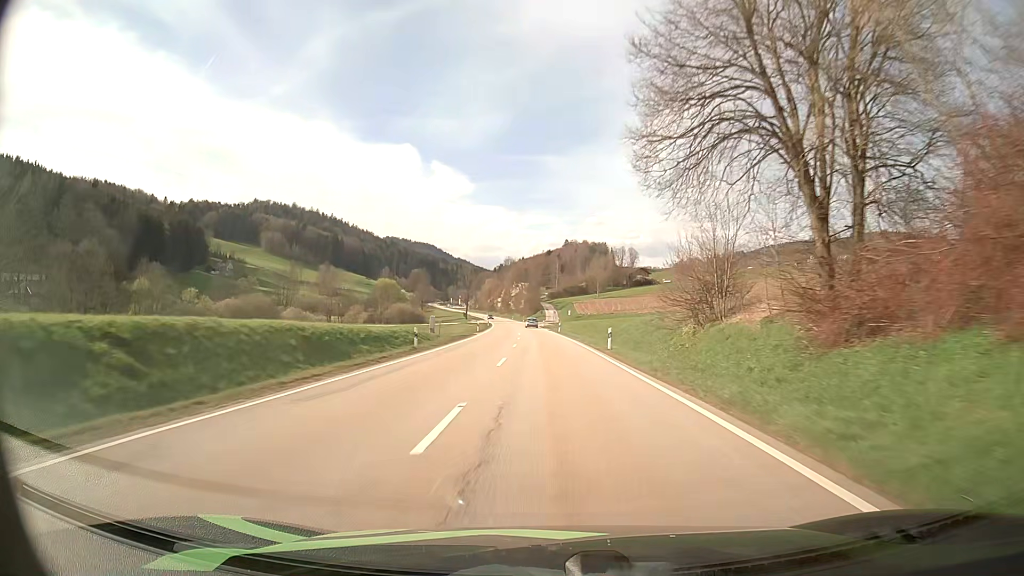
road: secondary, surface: asphalt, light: Day
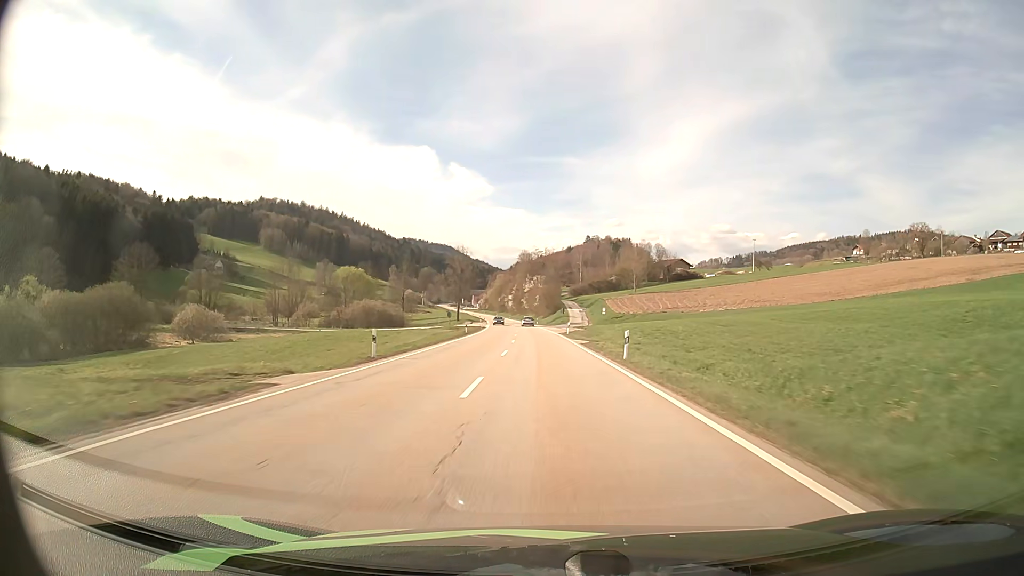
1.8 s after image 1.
(-0.6, +49.3) m; -1°
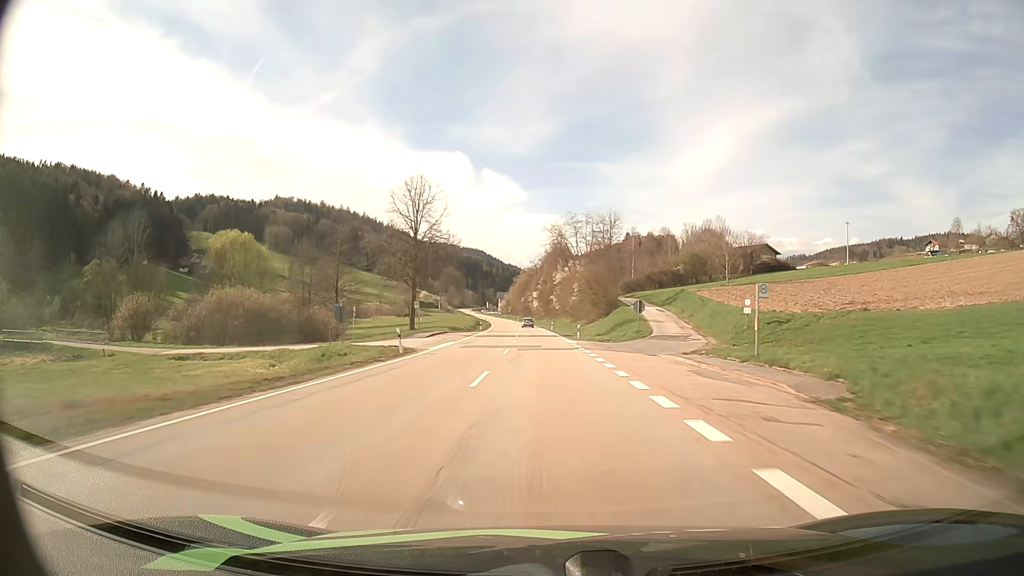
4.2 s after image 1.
(-1.5, +65.3) m; -3°
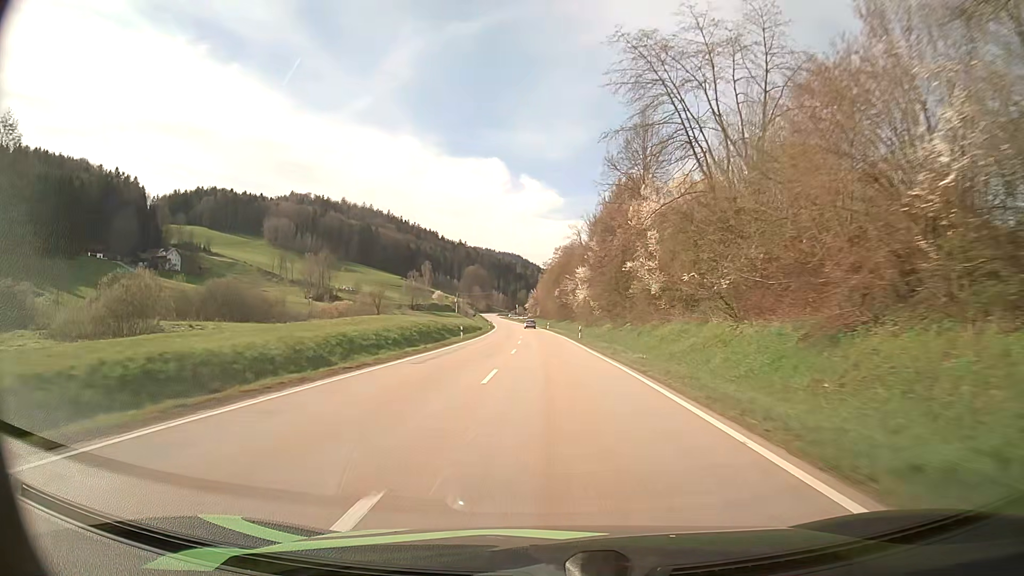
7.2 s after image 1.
(-2.3, +81.1) m; -3°
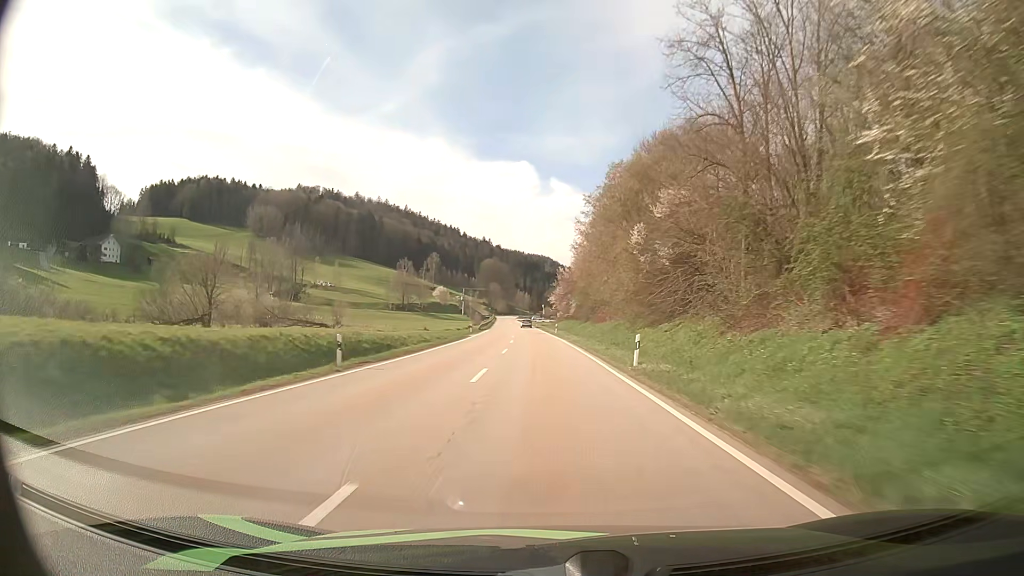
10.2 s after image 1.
(-1.5, +81.6) m; -2°
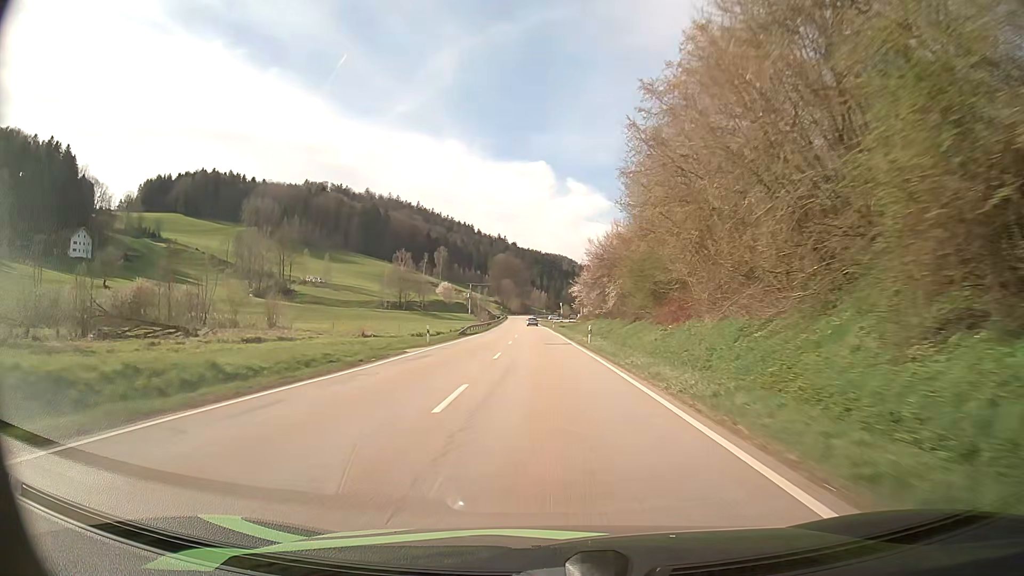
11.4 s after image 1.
(-0.4, +32.7) m; -1°
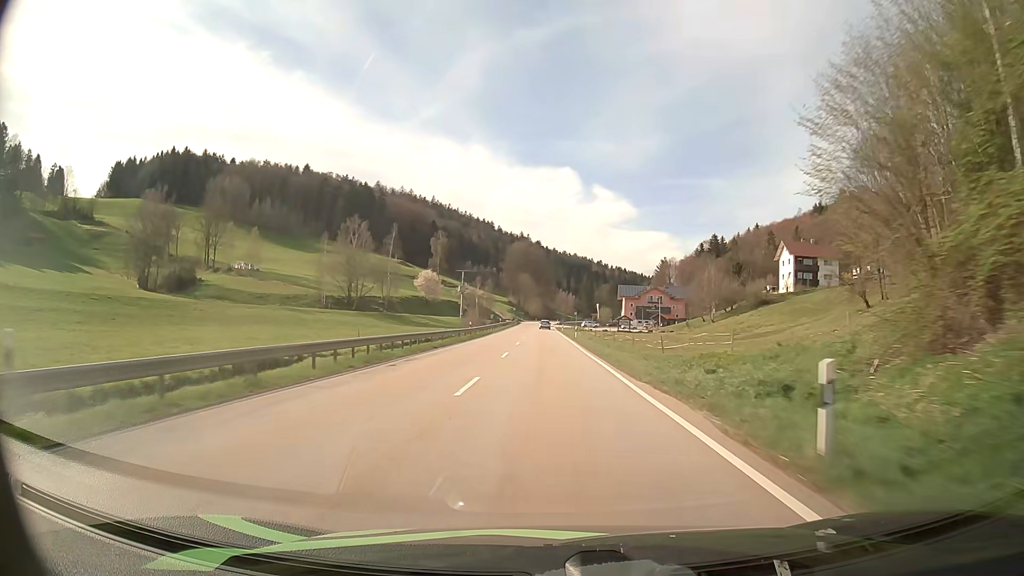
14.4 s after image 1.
(-1.8, +80.4) m; -2°
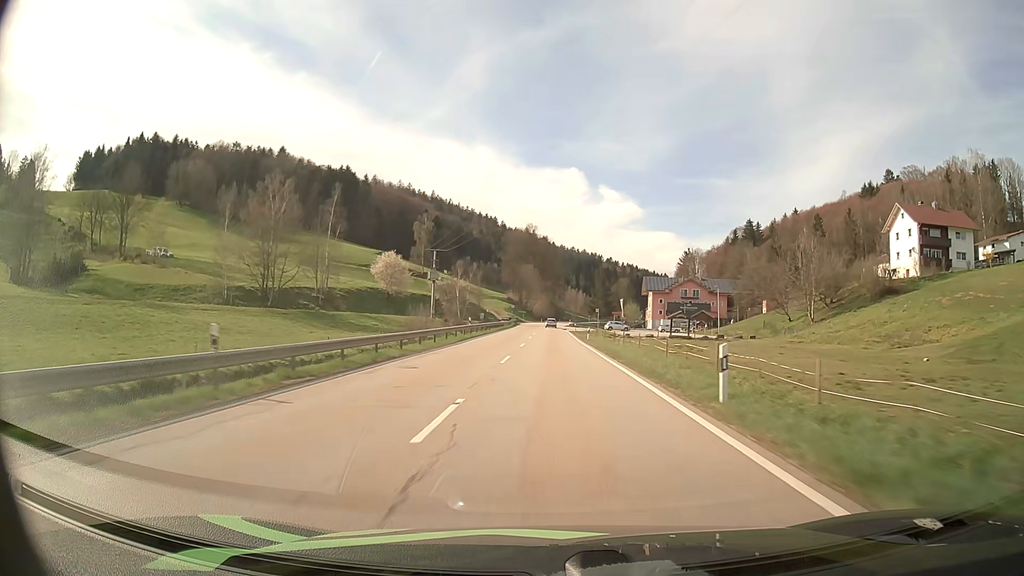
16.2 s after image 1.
(-0.4, +46.6) m; -1°
(0, +10) (0, +20) (0, +30) (0, +40) (0, +50) (0, +60) (0, +70) (0, +80) (0, +90) (+1, +100) m
